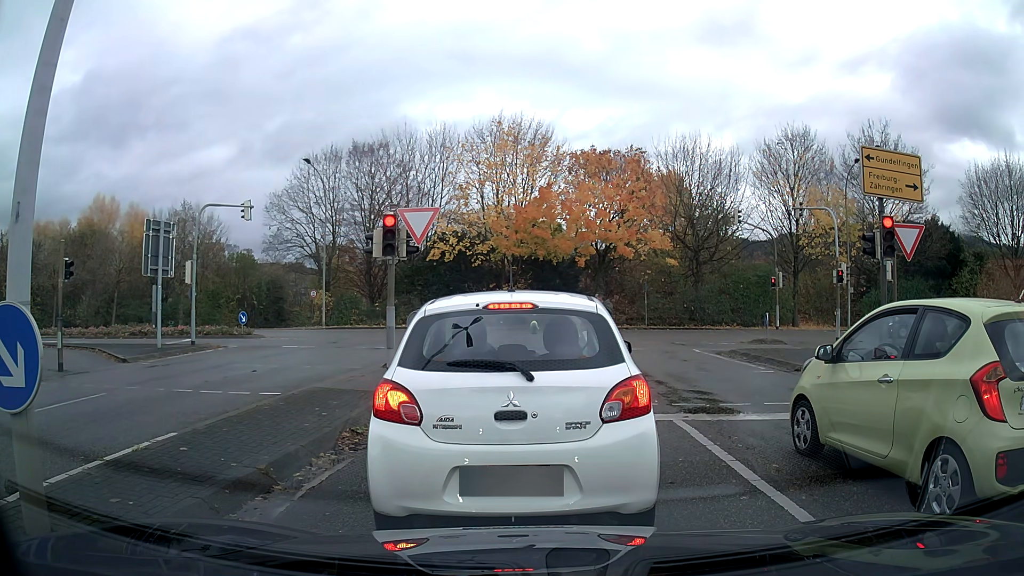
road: tertiary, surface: asphalt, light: Day
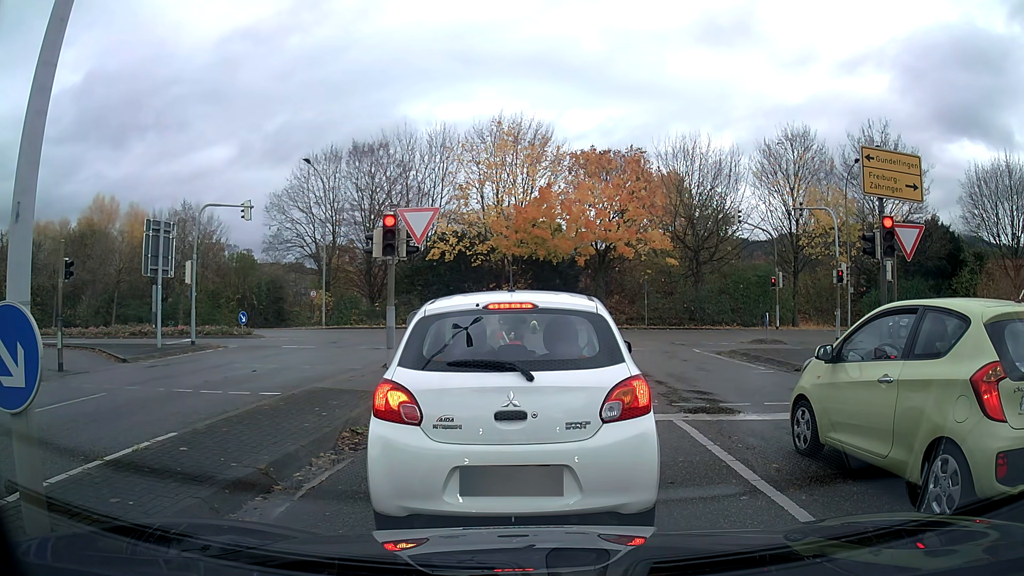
(0.0, 0.0) m; 0°
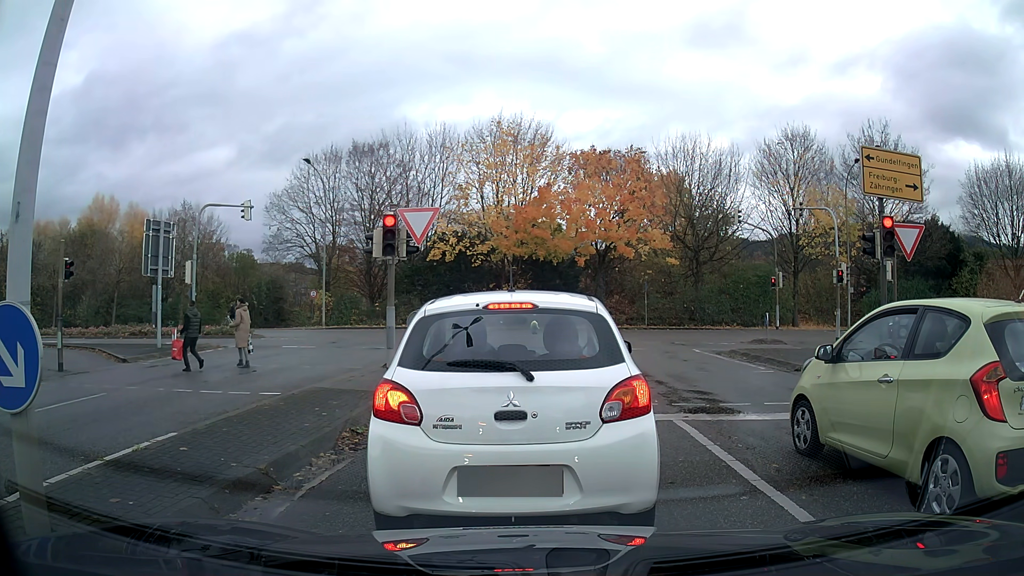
(0.0, 0.0) m; 0°
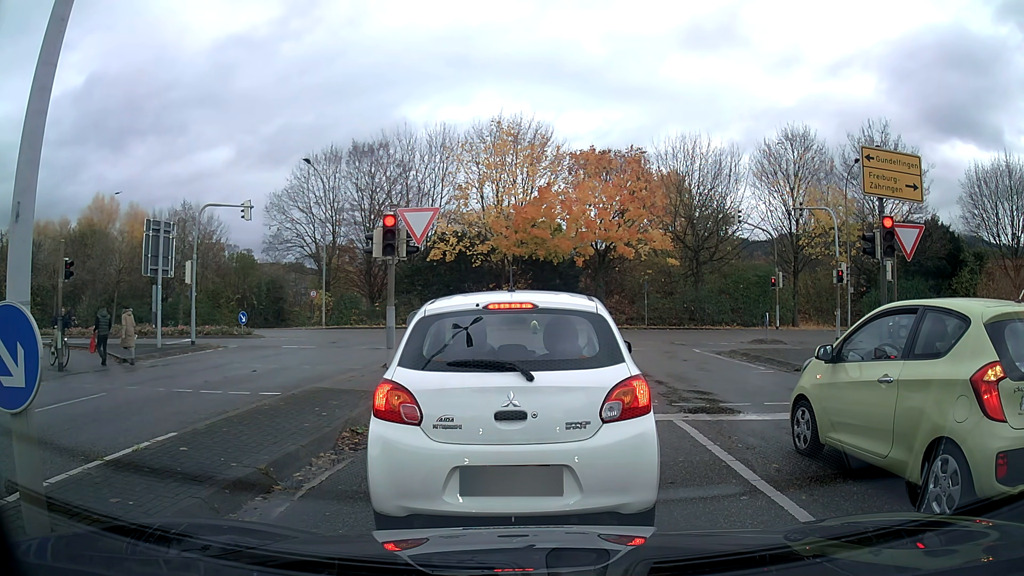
(0.0, 0.0) m; 0°
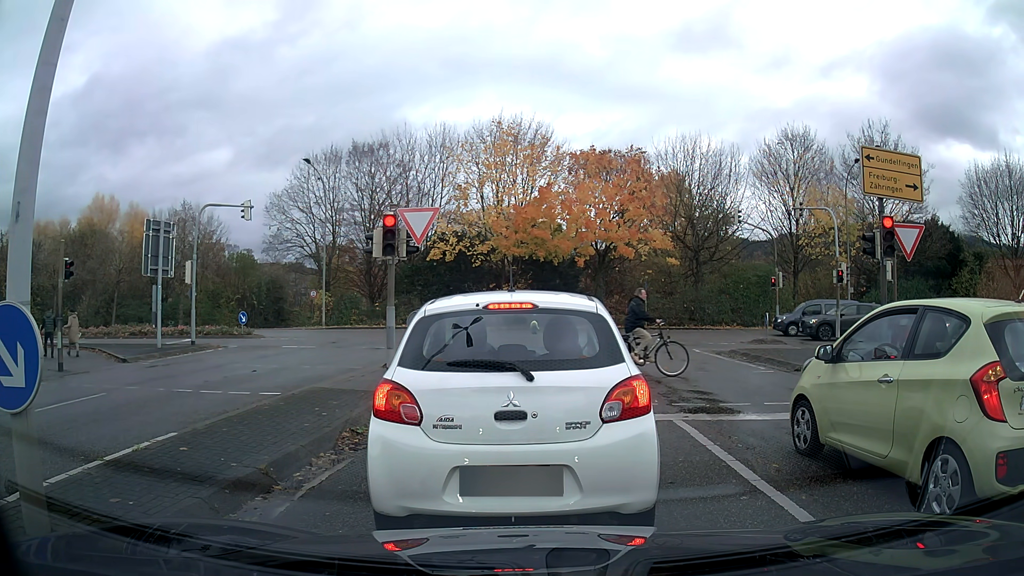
(0.0, 0.0) m; 0°
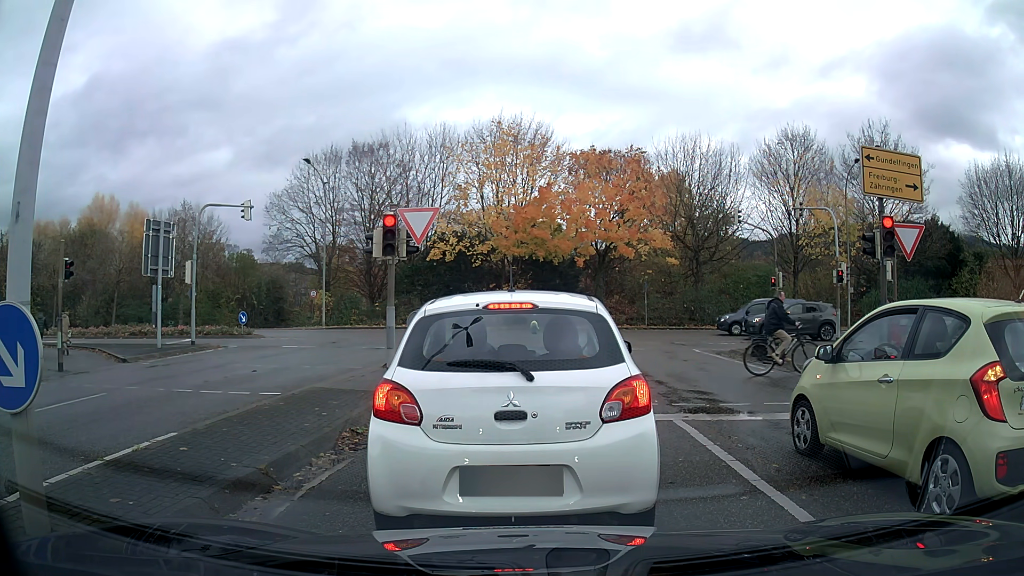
(0.0, 0.0) m; 0°
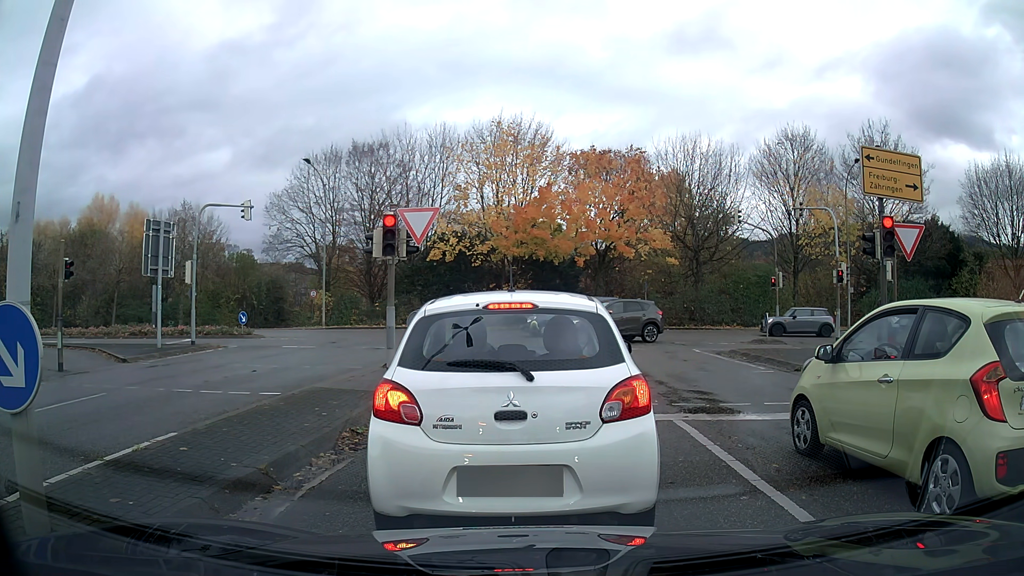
(0.0, 0.0) m; 0°
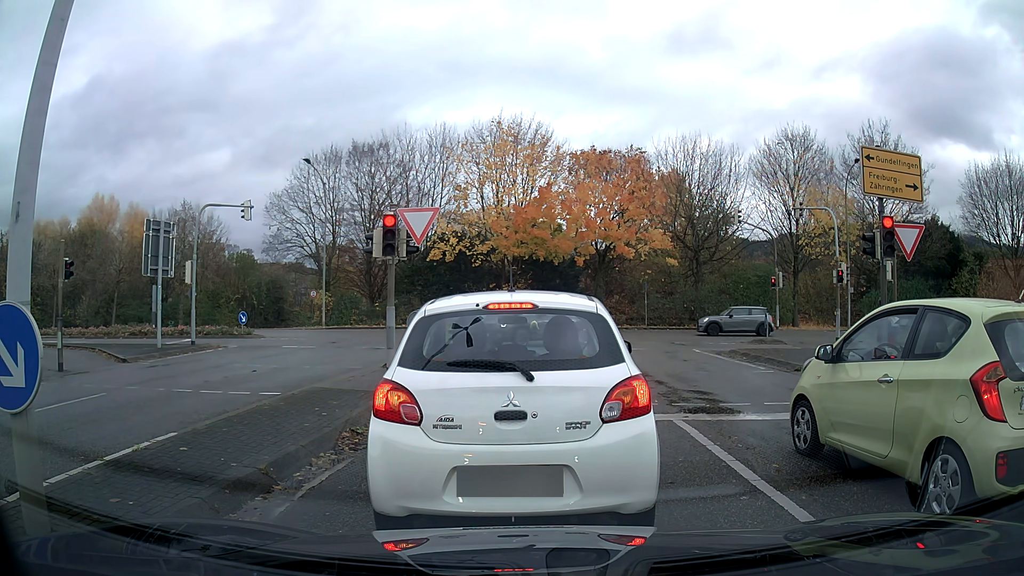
(0.0, 0.0) m; 0°
